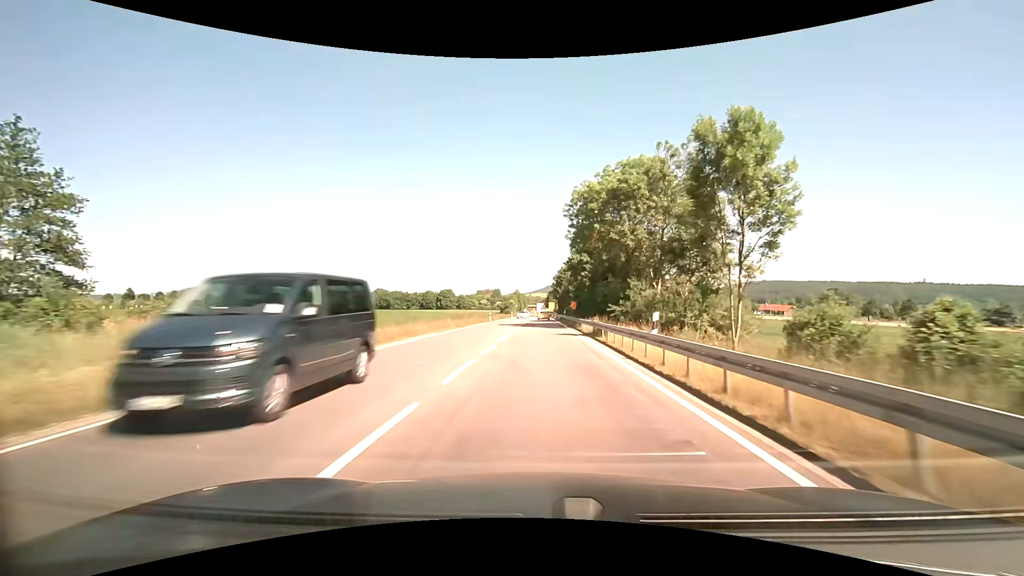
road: primary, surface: asphalt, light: Day
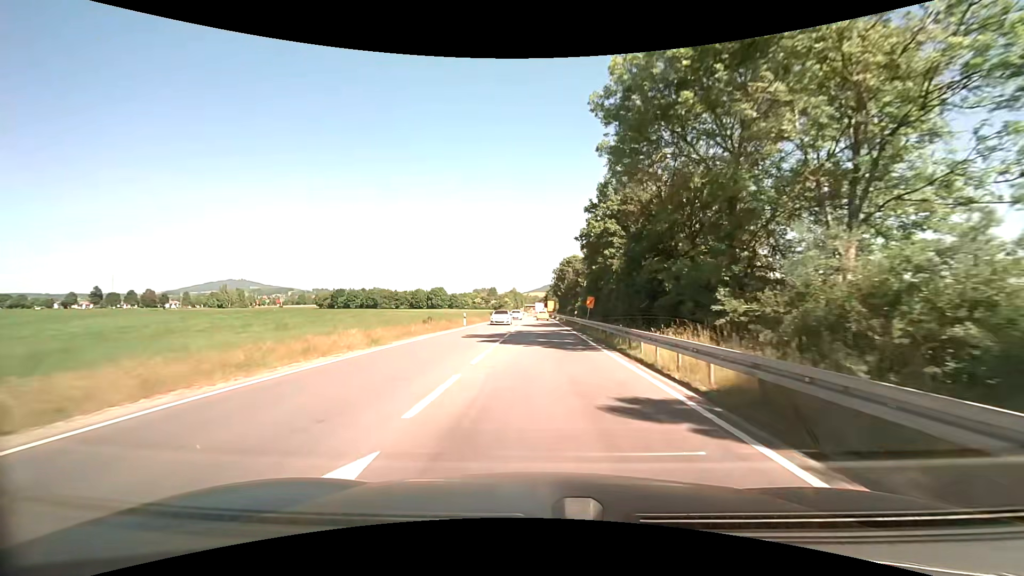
(-0.1, +21.1) m; 0°
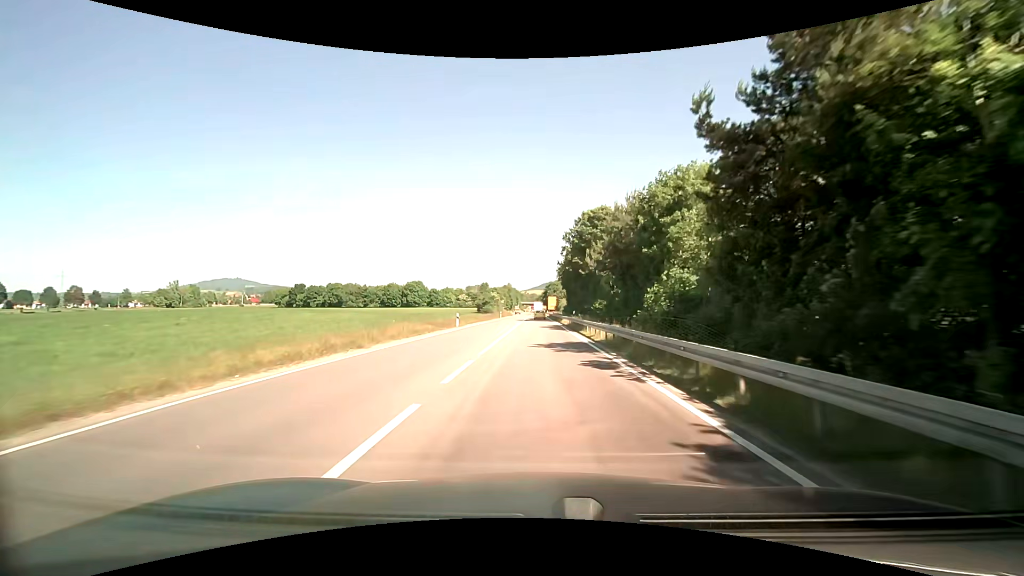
(+0.8, +51.8) m; +1°
(0, +10) (0, +20) (0, +30) (0, +40) (0, +50) (-1, +60) (-1, +70) (-1, +80) (-2, +90) (-2, +100) m
